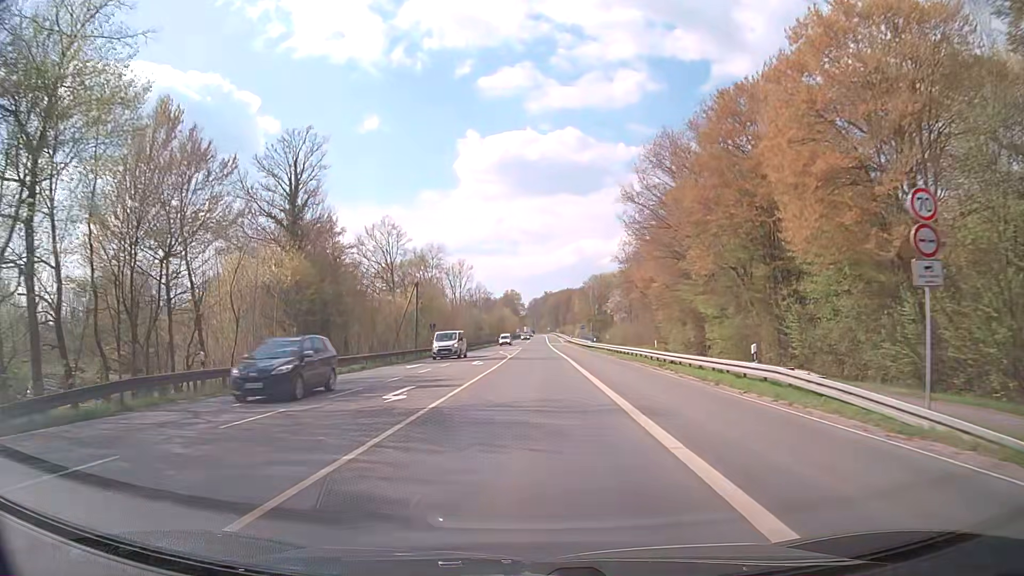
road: secondary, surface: asphalt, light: Day
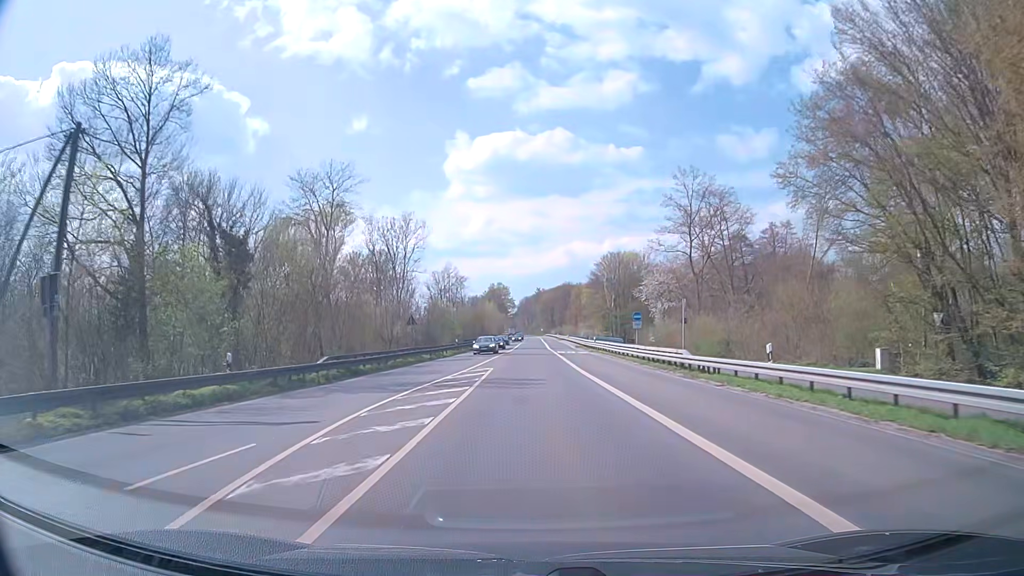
(+0.4, +53.2) m; +1°
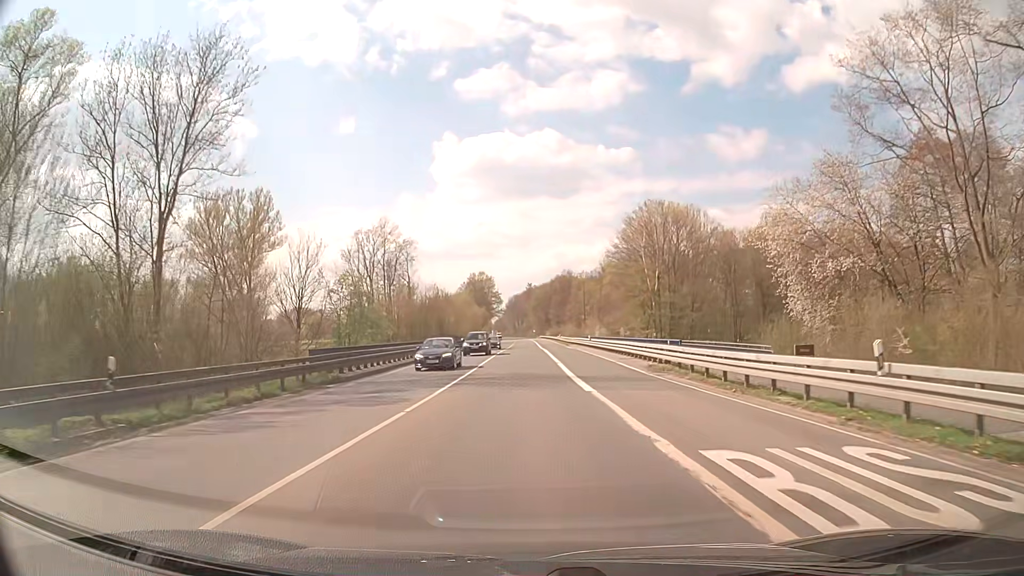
(+0.2, +53.1) m; +1°
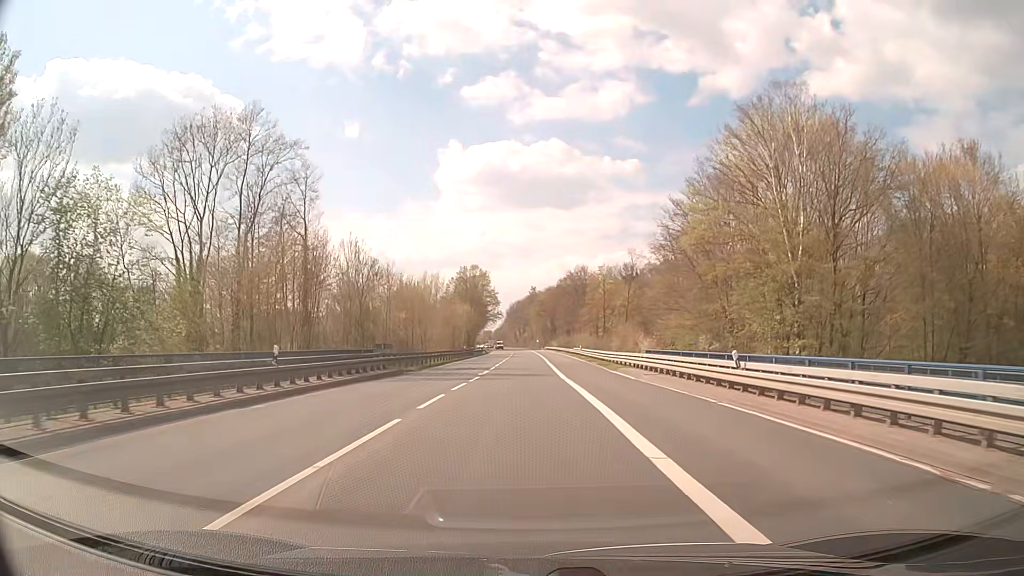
(0.0, +42.4) m; 0°
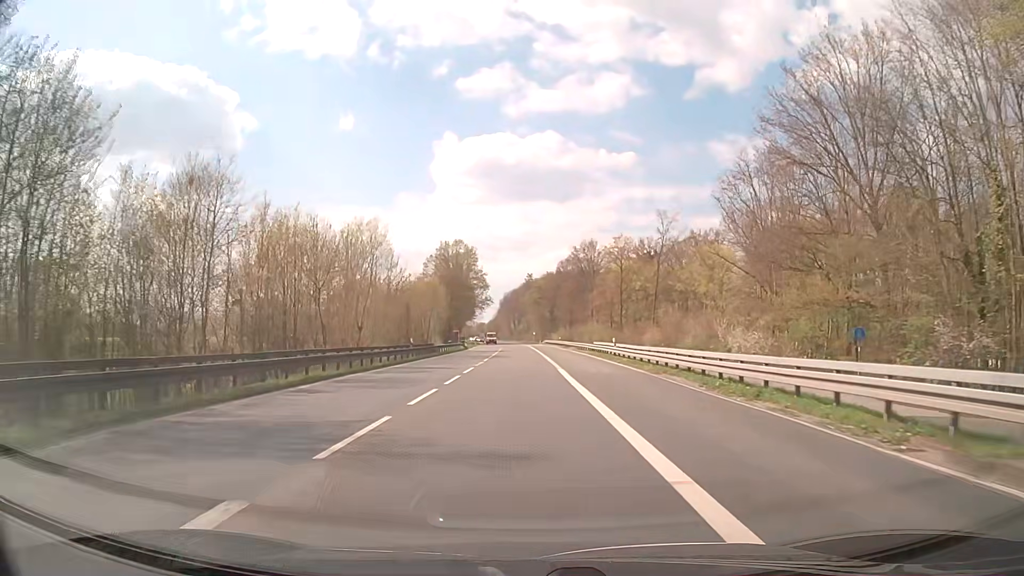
(0.0, +31.8) m; 0°
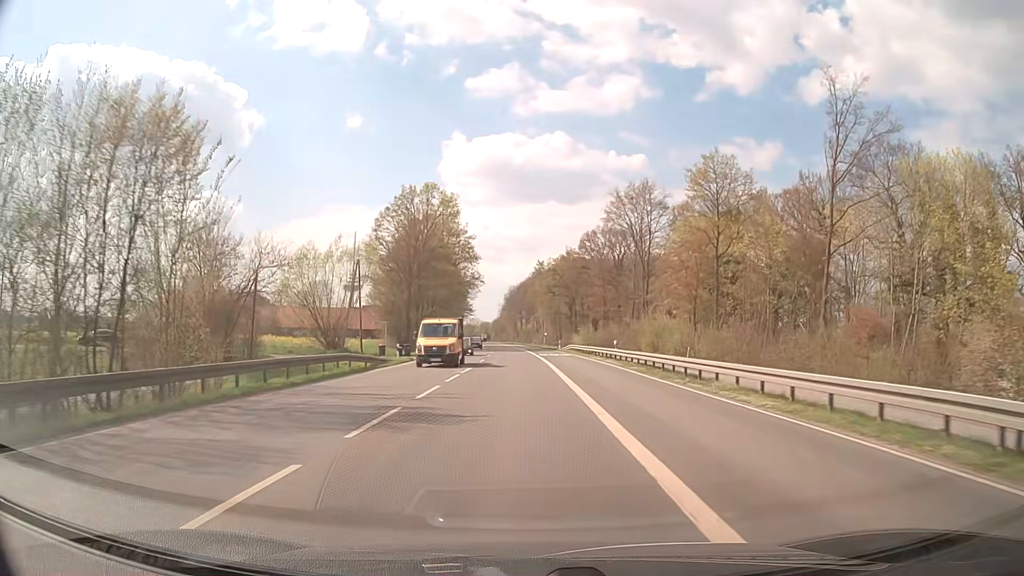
(-0.4, +53.2) m; -1°
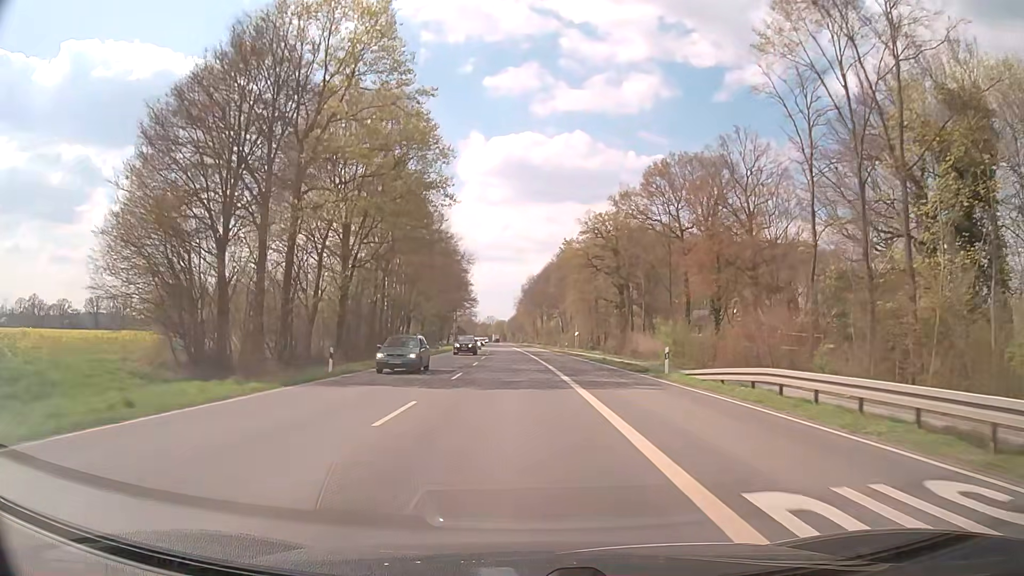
(-0.7, +53.3) m; -1°
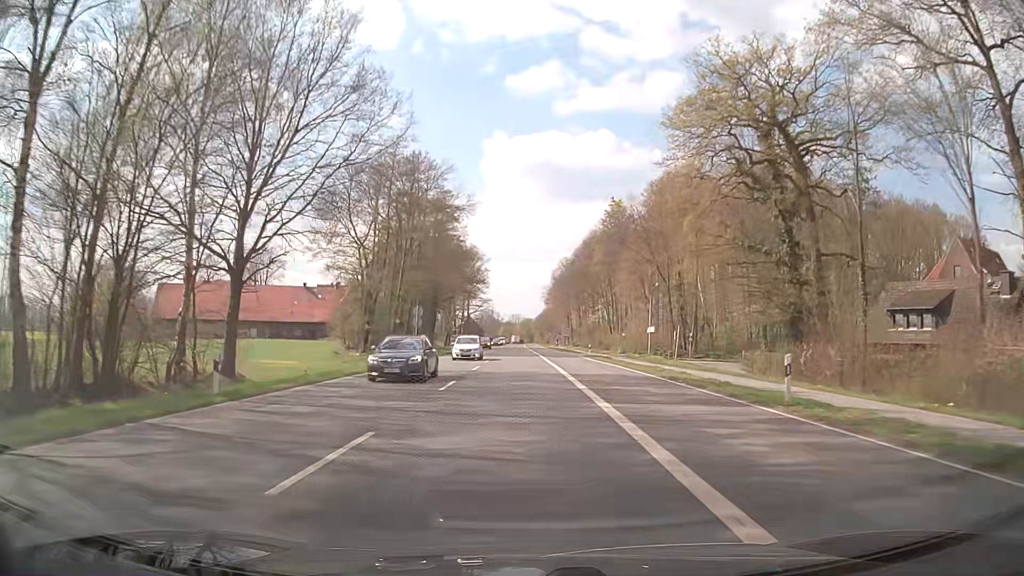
(-1.2, +53.3) m; -2°
(0, +10) (0, +20) (0, +30) (-1, +40) (-1, +50) (-1, +60) (-1, +70) (-2, +80) (-2, +90) (-2, +100) m
